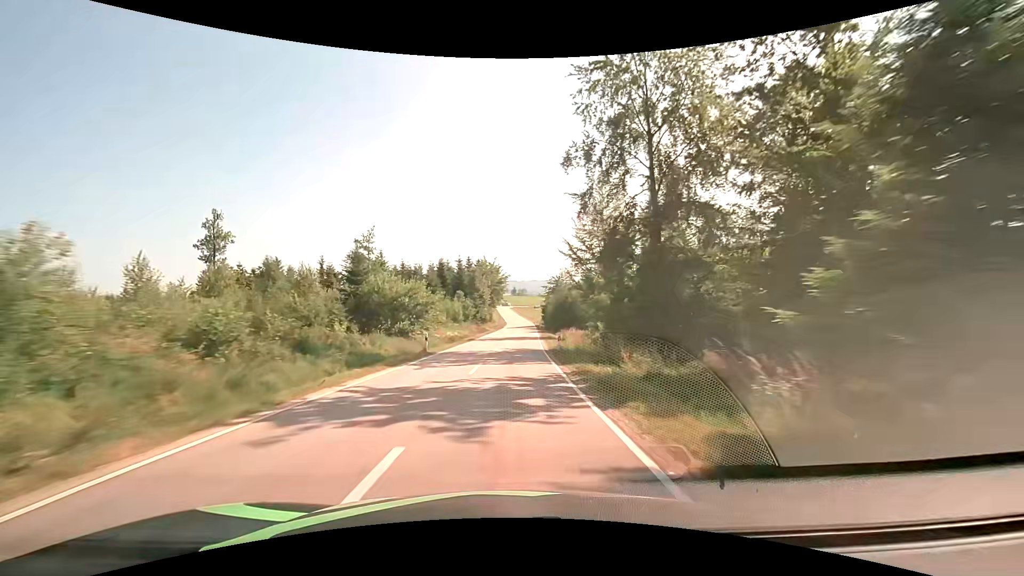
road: tertiary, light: Day
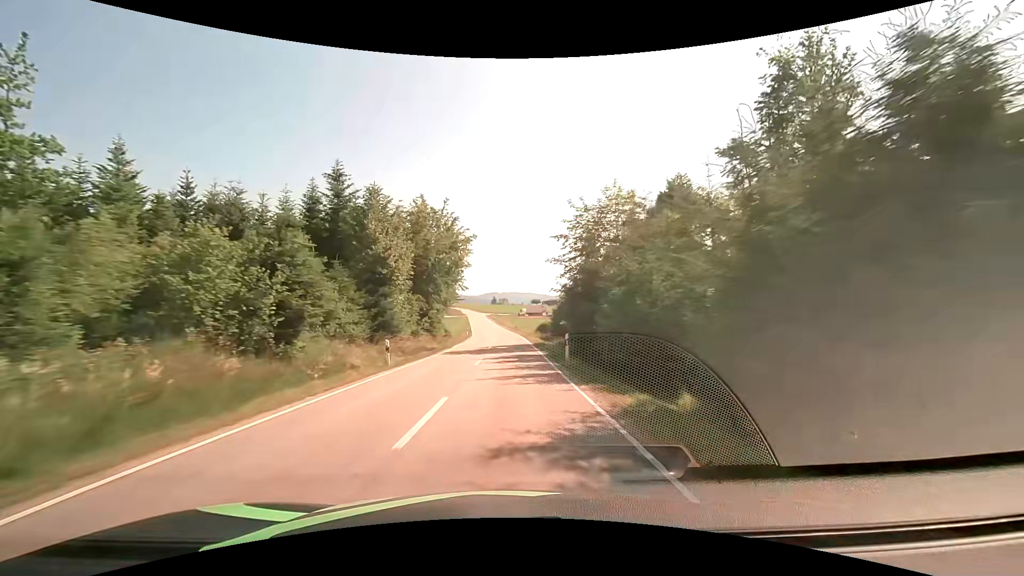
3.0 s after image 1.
(+2.2, +58.6) m; +2°
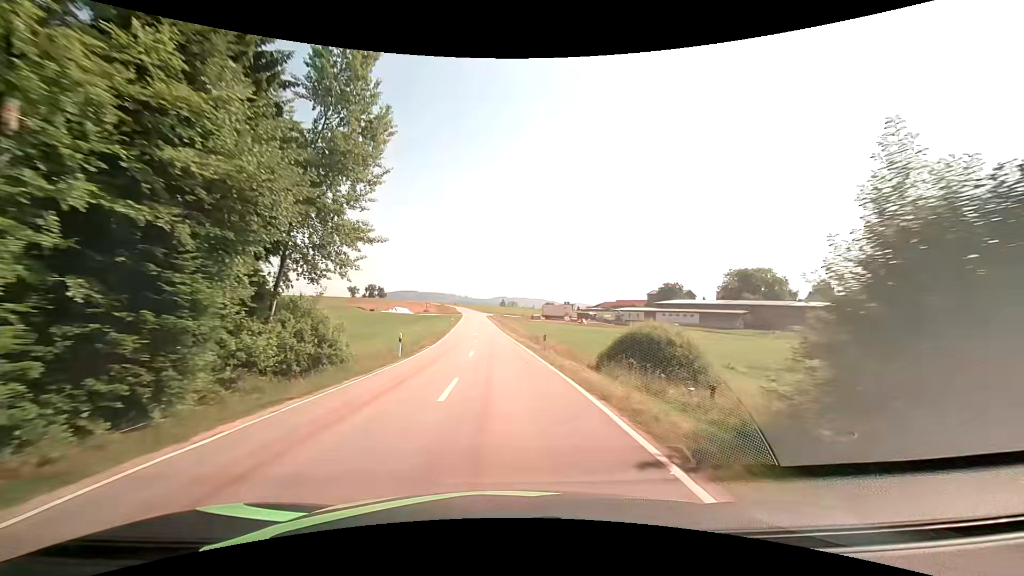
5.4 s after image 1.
(-0.1, +46.0) m; -1°
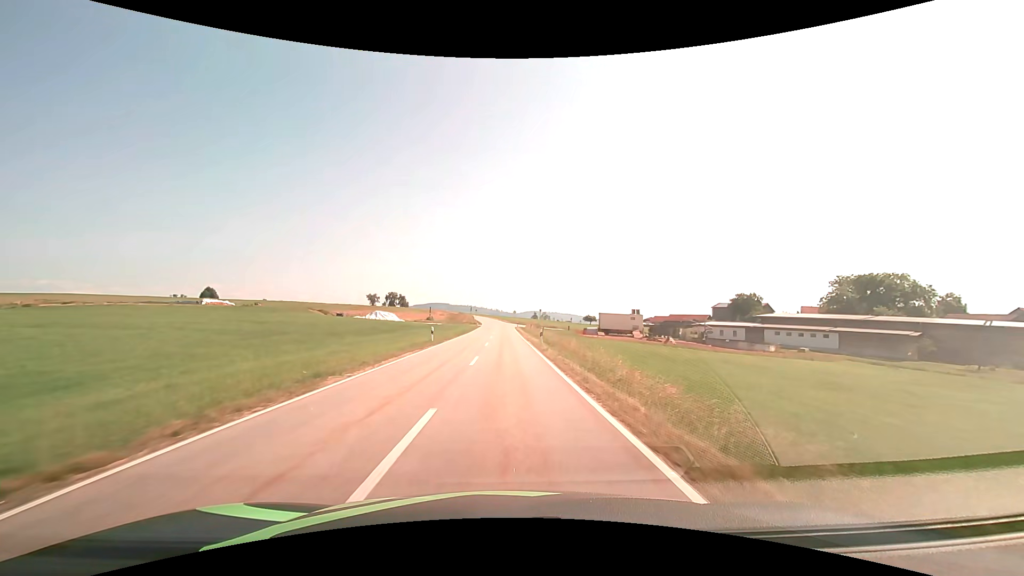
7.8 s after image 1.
(-1.2, +42.2) m; -3°
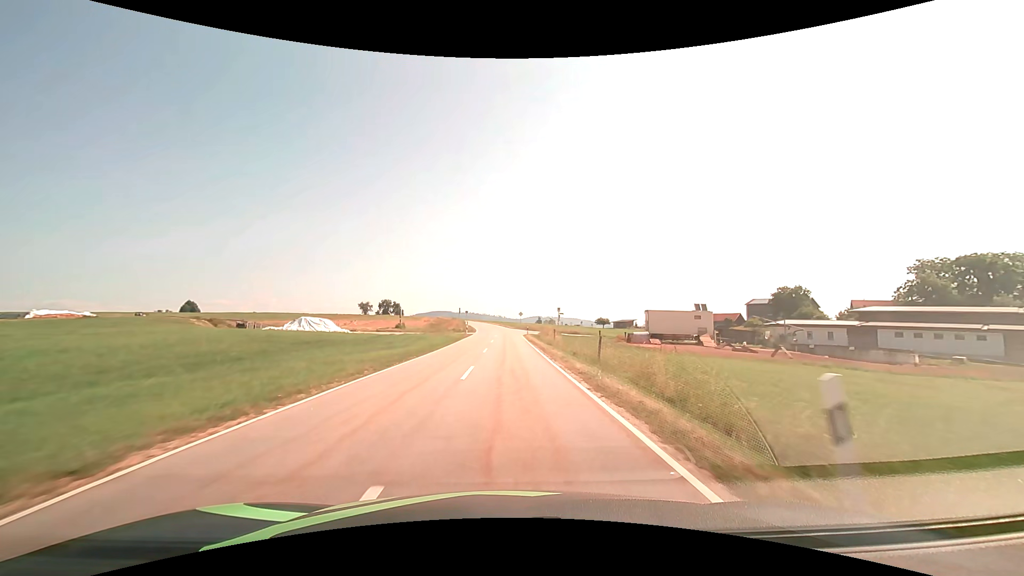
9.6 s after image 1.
(-0.1, +28.5) m; 0°
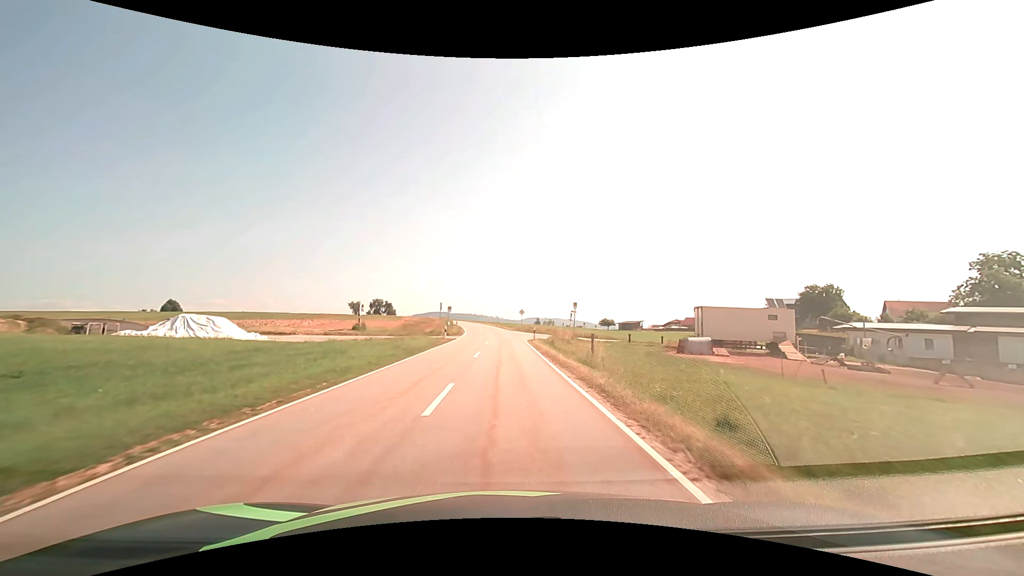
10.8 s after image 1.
(0.0, +17.2) m; 0°
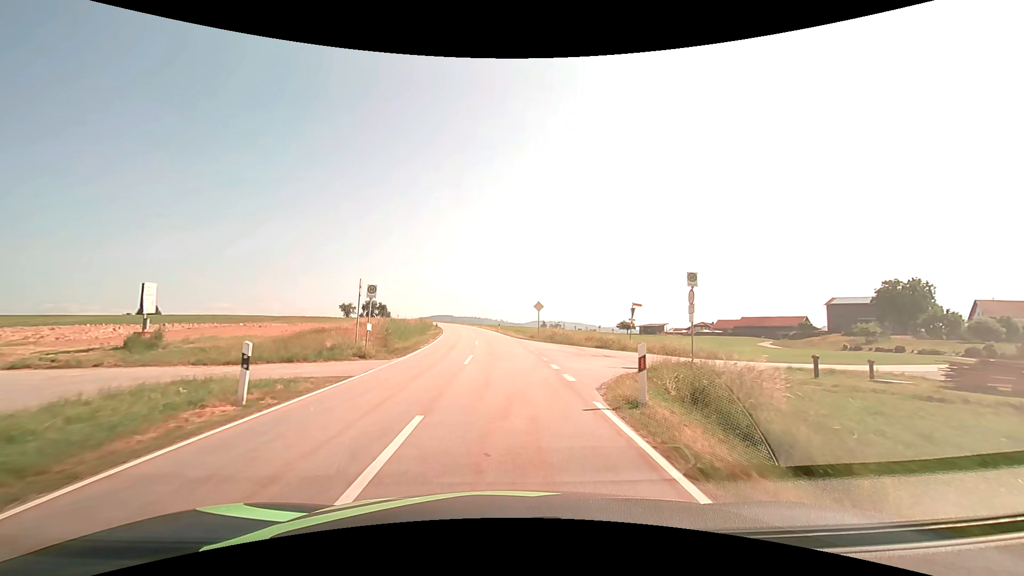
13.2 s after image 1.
(-0.1, +28.7) m; -1°
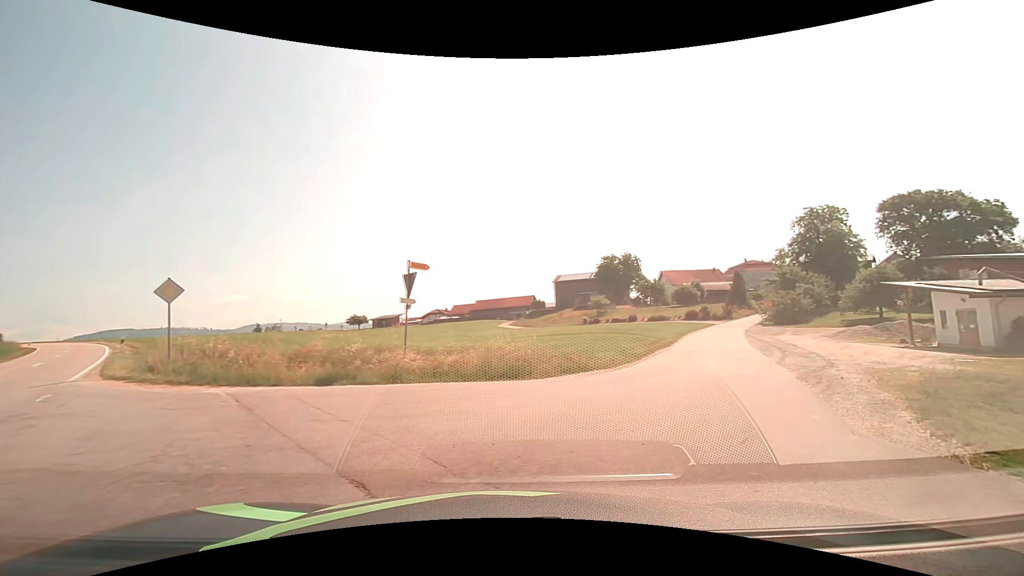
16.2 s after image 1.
(+2.5, +19.6) m; +29°
(+3, +10) (+7, +18) (+12, +27) (+16, +37) (+20, +46) (+24, +55) (+29, +63) (+34, +72) (+40, +80) (+46, +88) m
